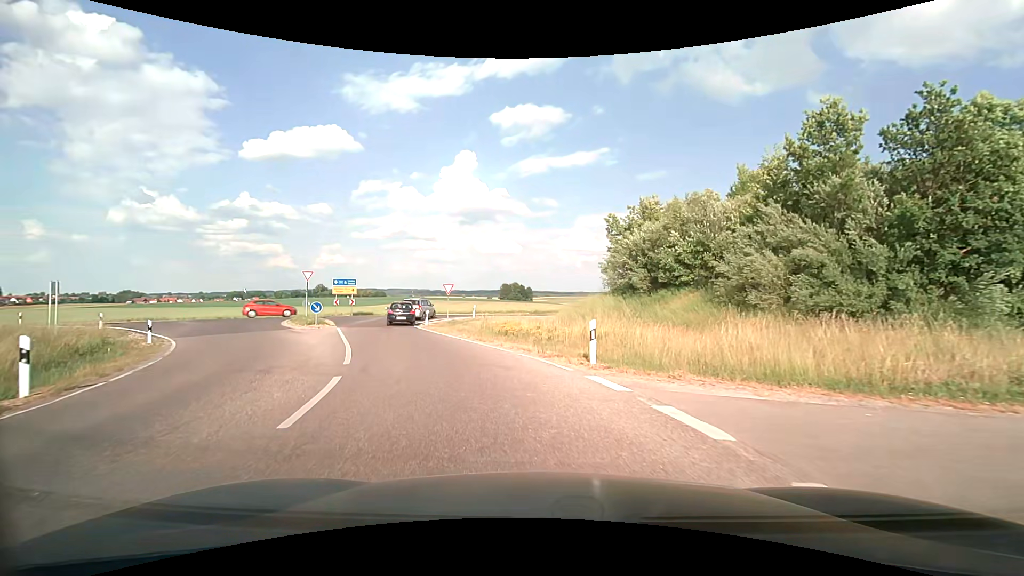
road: tertiary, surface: asphalt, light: Day
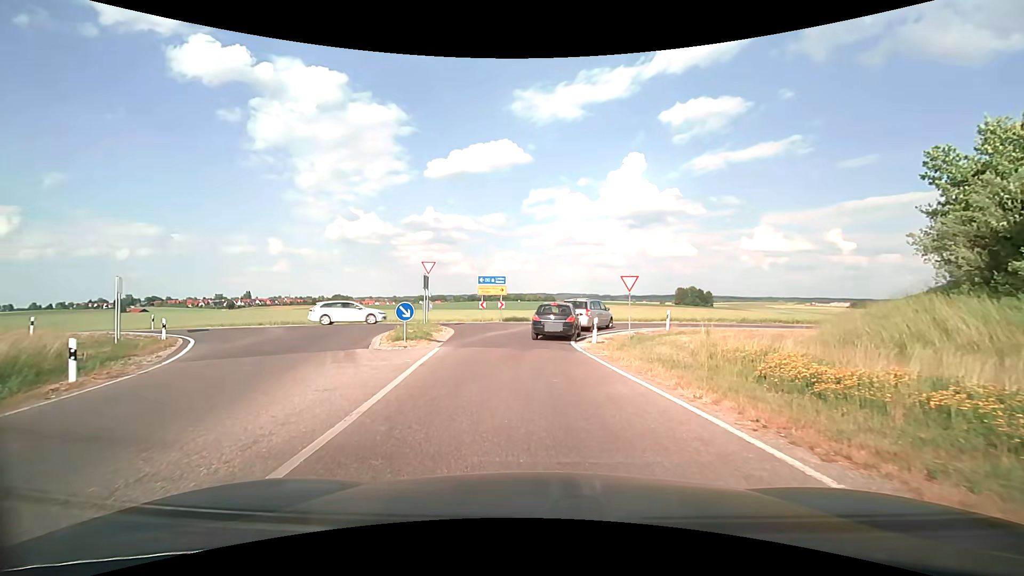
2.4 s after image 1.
(-2.1, +12.9) m; -19°
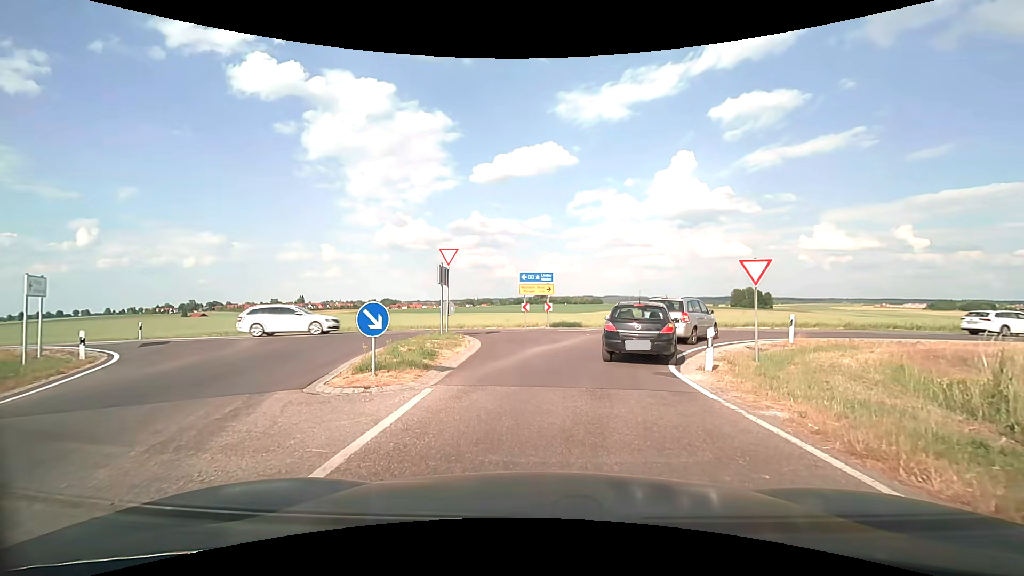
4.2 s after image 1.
(-0.5, +7.3) m; -6°
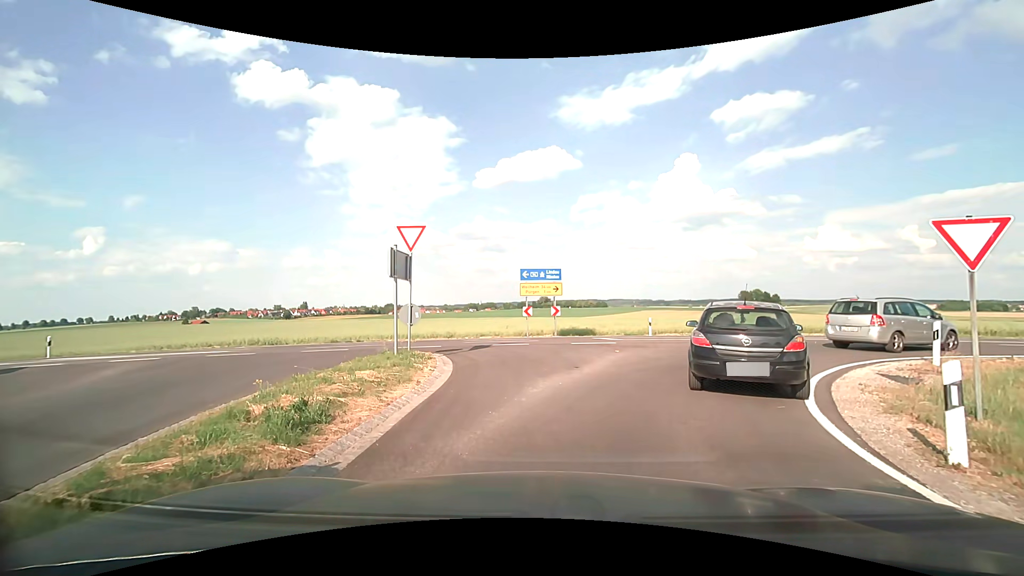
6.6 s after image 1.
(0.0, +6.3) m; +1°
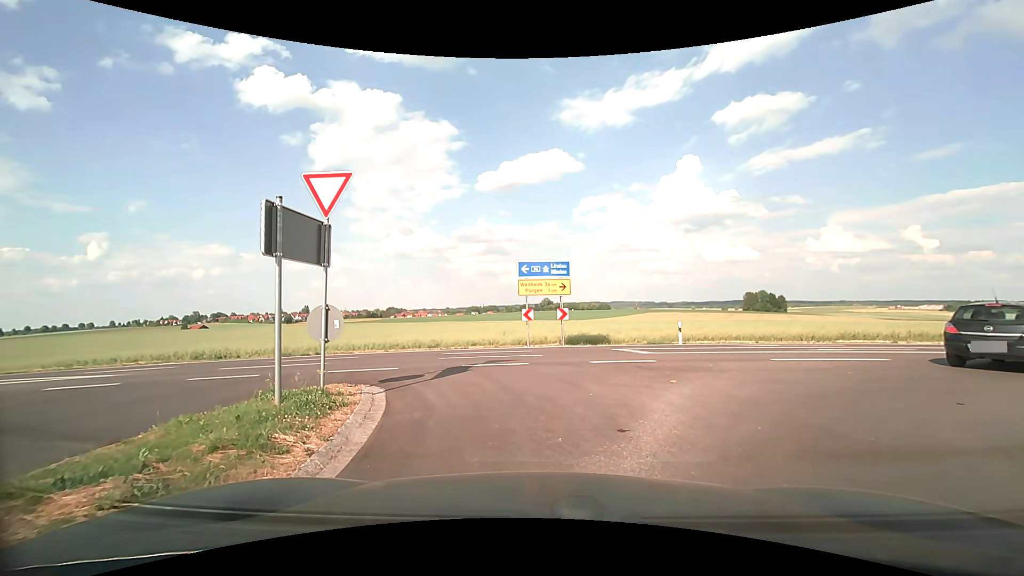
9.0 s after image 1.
(-0.1, +5.5) m; -1°
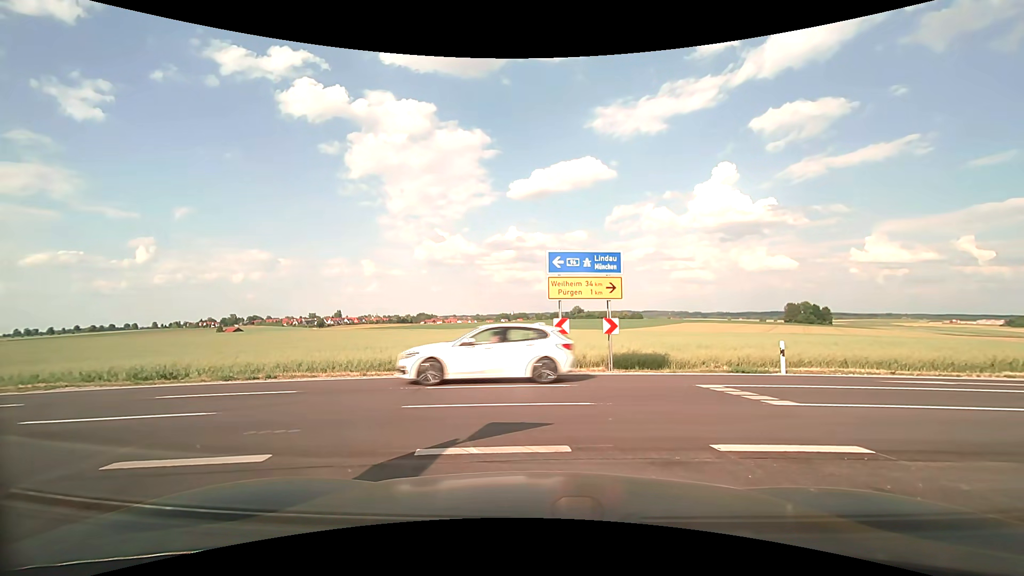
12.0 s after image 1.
(-0.1, +6.6) m; -4°
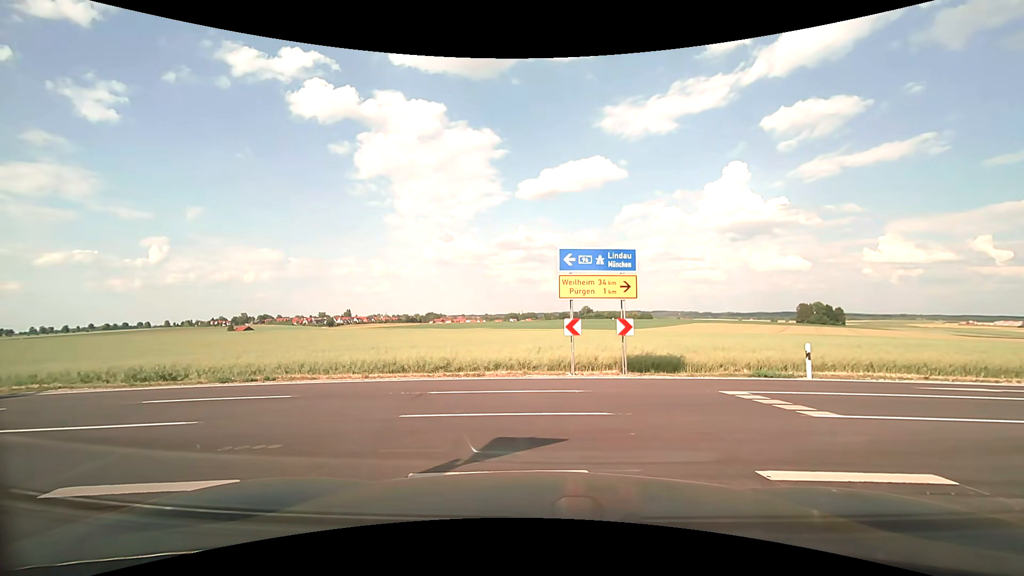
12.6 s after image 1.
(0.0, +0.7) m; 0°
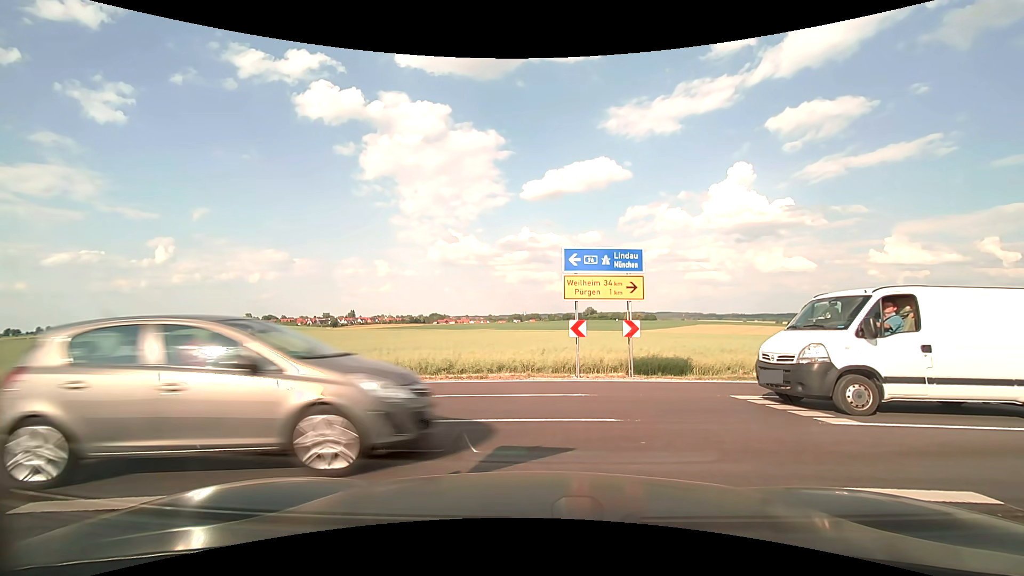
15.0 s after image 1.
(0.0, +0.4) m; 0°
(-4, +9) (-13, +12) (-23, +13) (-33, +13) (-43, +12) (-53, +12) (-63, +11) (-73, +11) (-83, +11) (-93, +12) m
